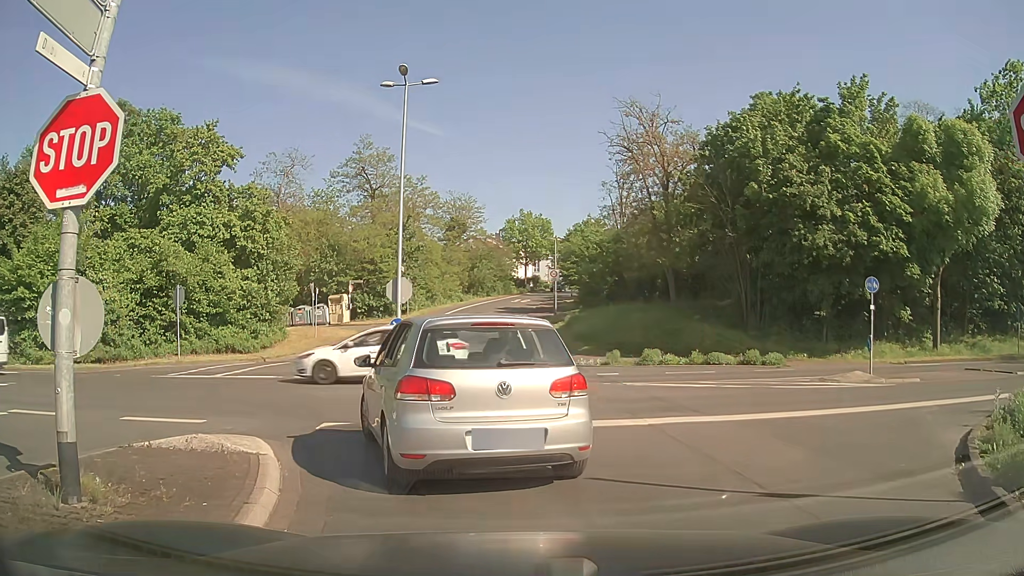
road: tertiary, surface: asphalt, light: Day
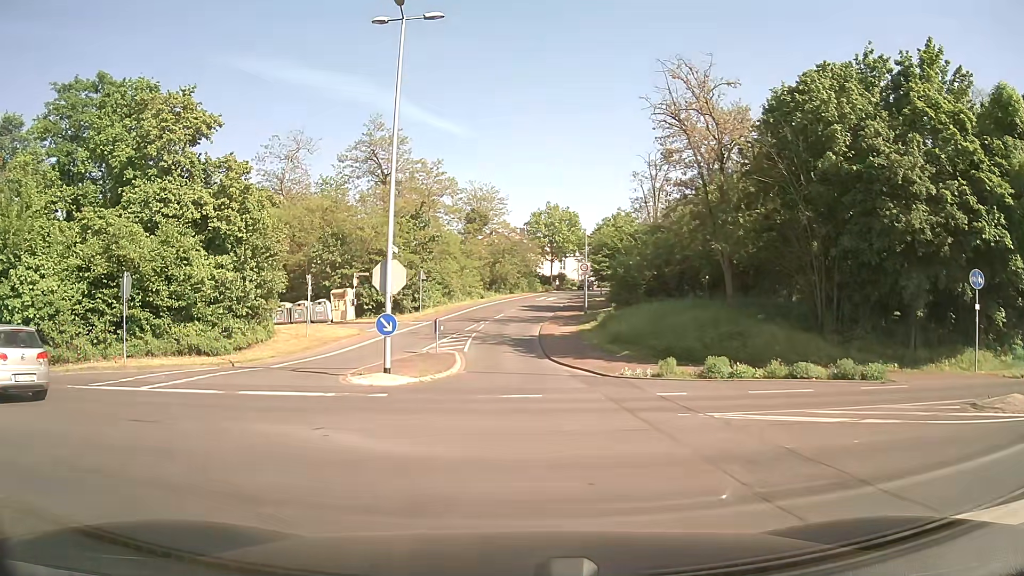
(-0.1, +5.9) m; -3°
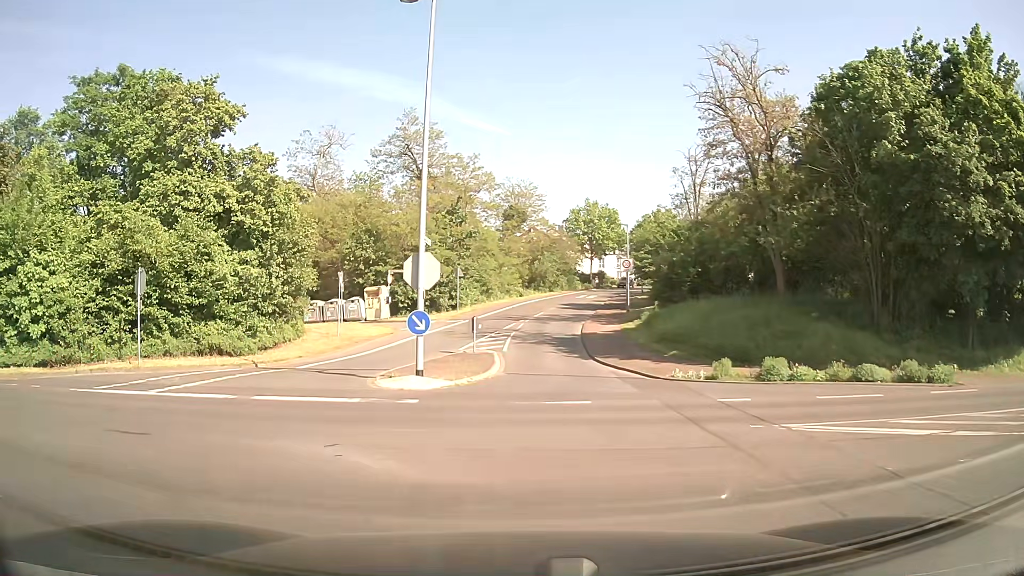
(-0.1, +1.5) m; -3°
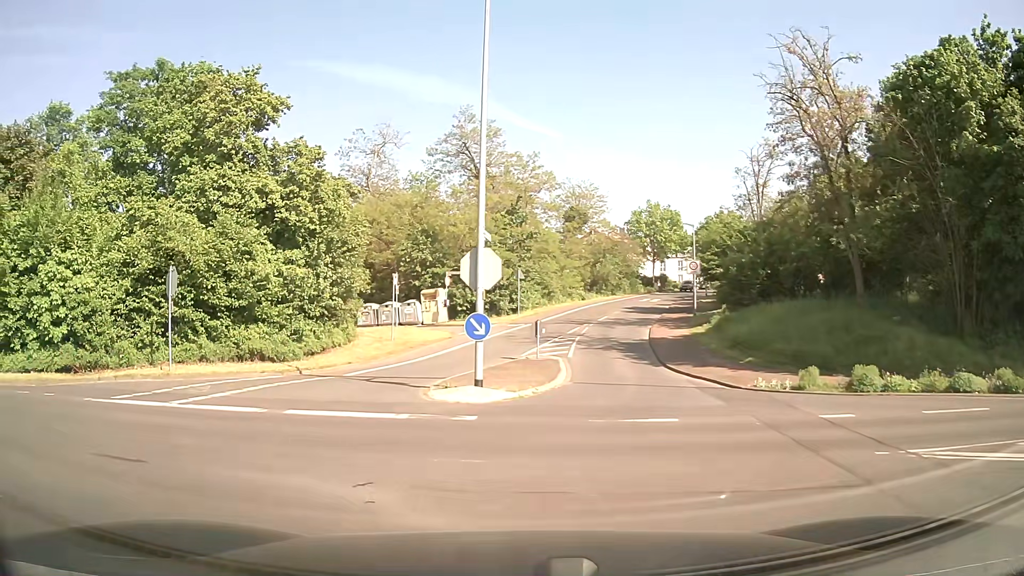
(-0.1, +1.8) m; -6°
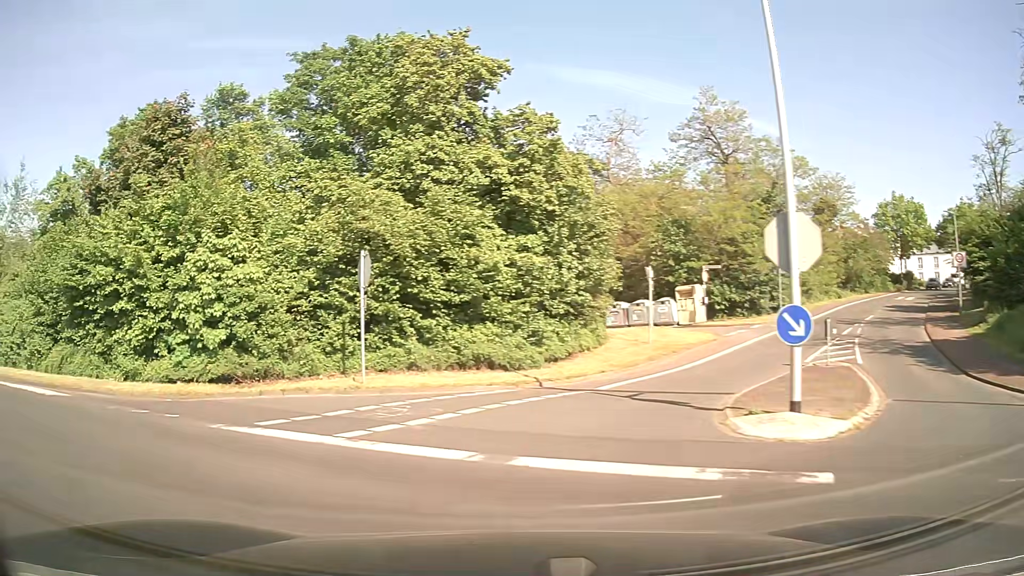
(-0.8, +4.7) m; -20°
